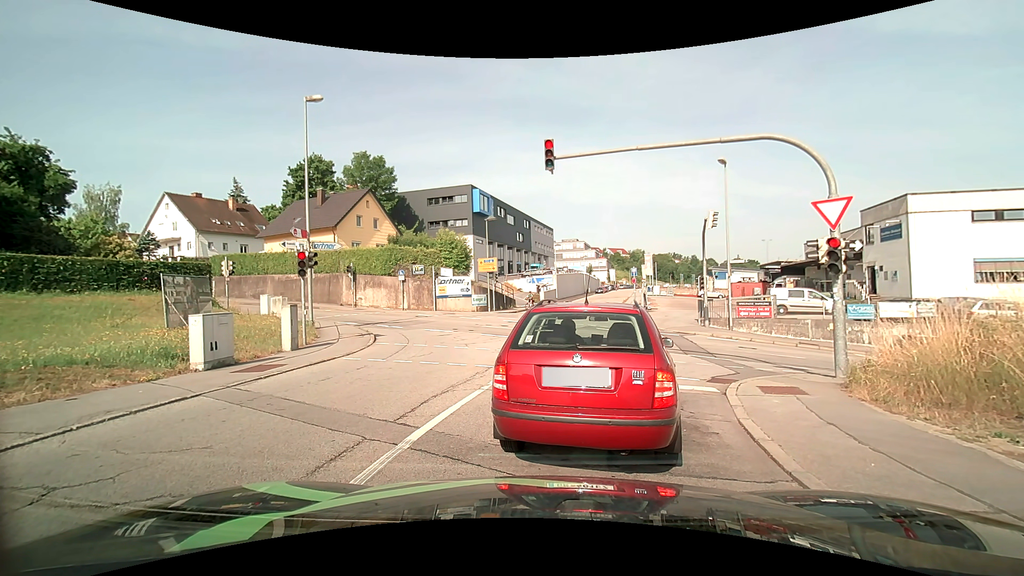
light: Day
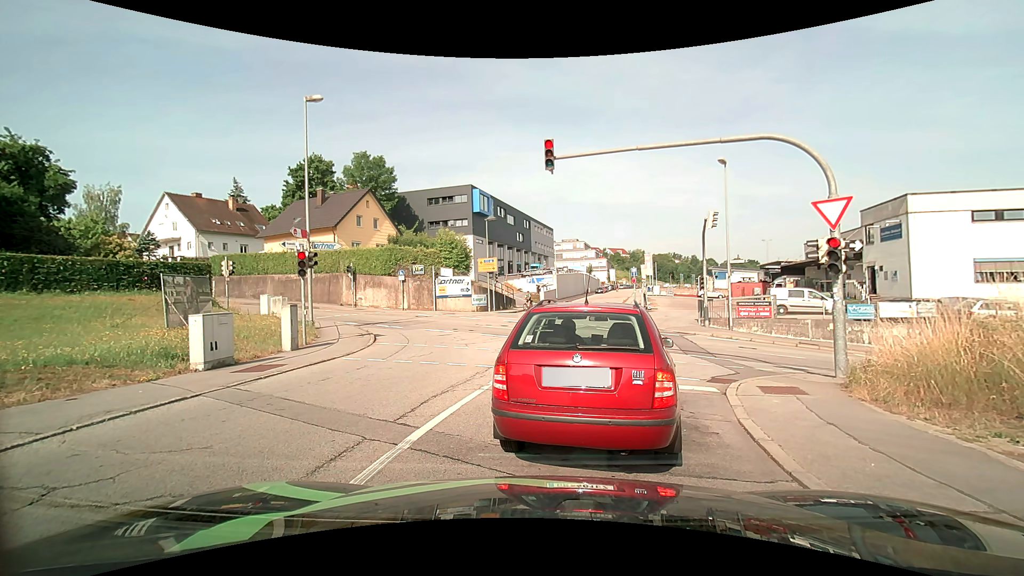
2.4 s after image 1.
(0.0, 0.0) m; 0°
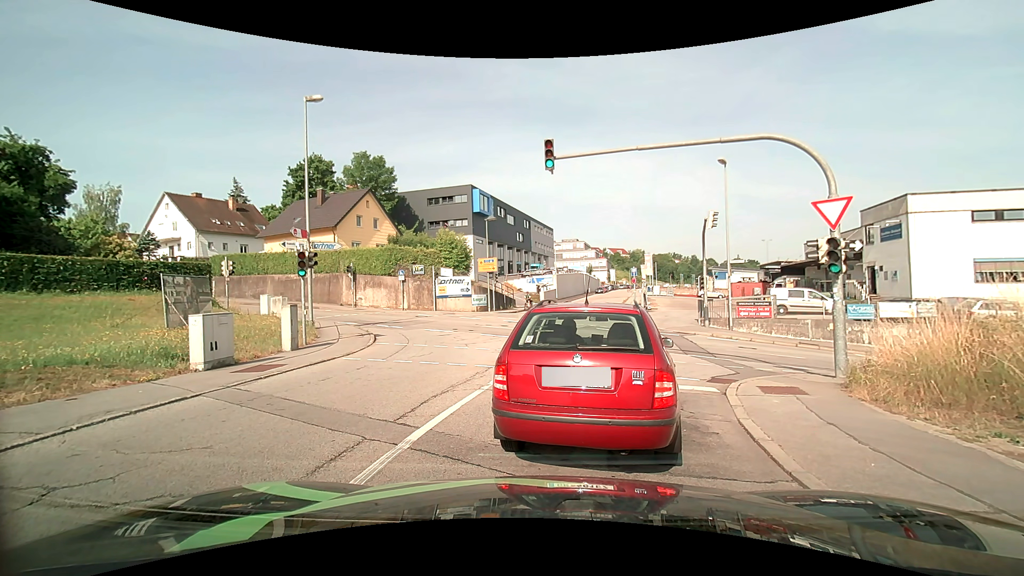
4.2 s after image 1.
(0.0, 0.0) m; 0°
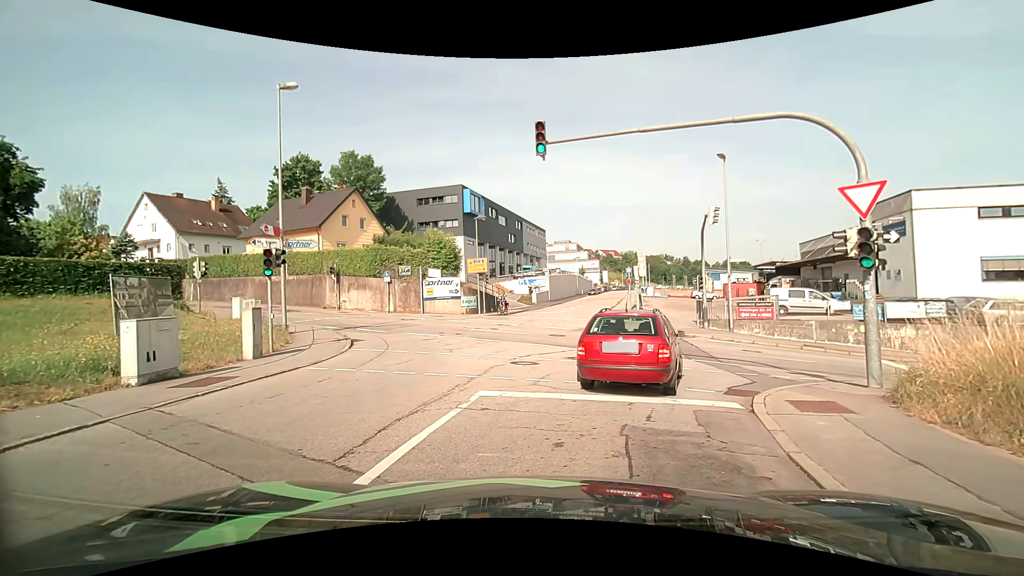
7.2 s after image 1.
(0.0, +1.6) m; +1°
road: residential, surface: asphalt
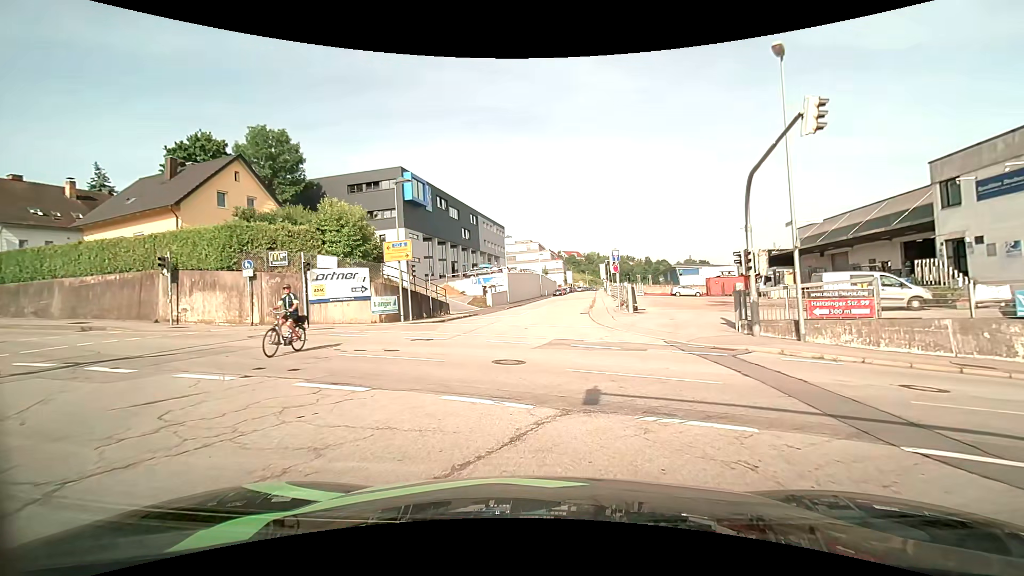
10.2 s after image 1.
(+0.5, +12.6) m; +4°
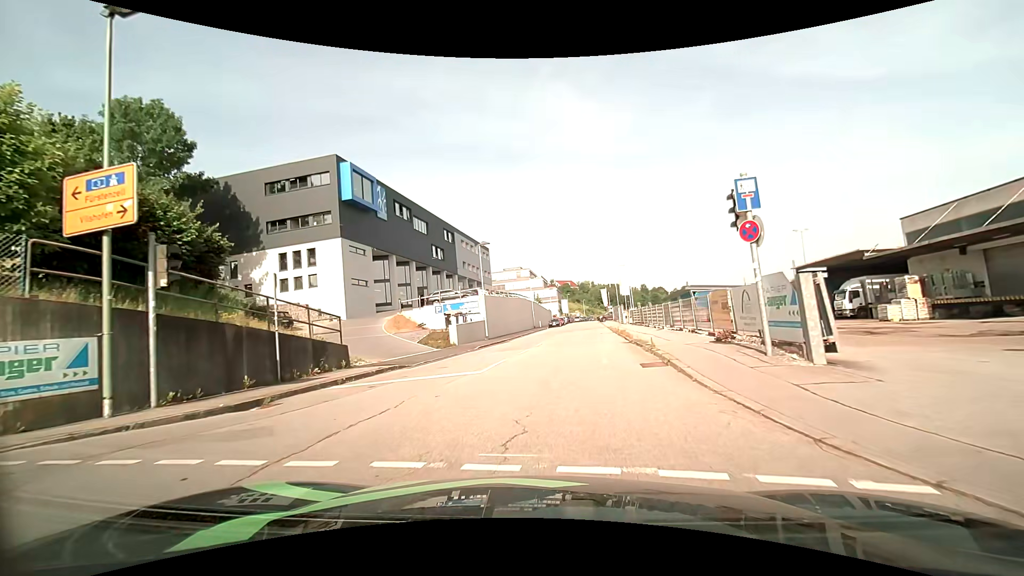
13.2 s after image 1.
(+0.1, +18.4) m; 0°
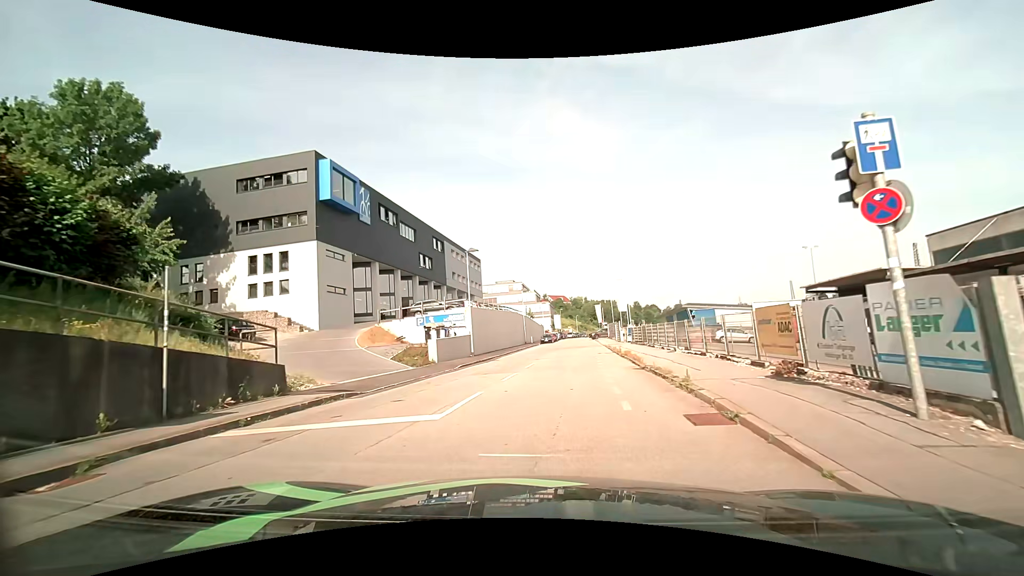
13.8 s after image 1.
(0.0, +3.8) m; +1°
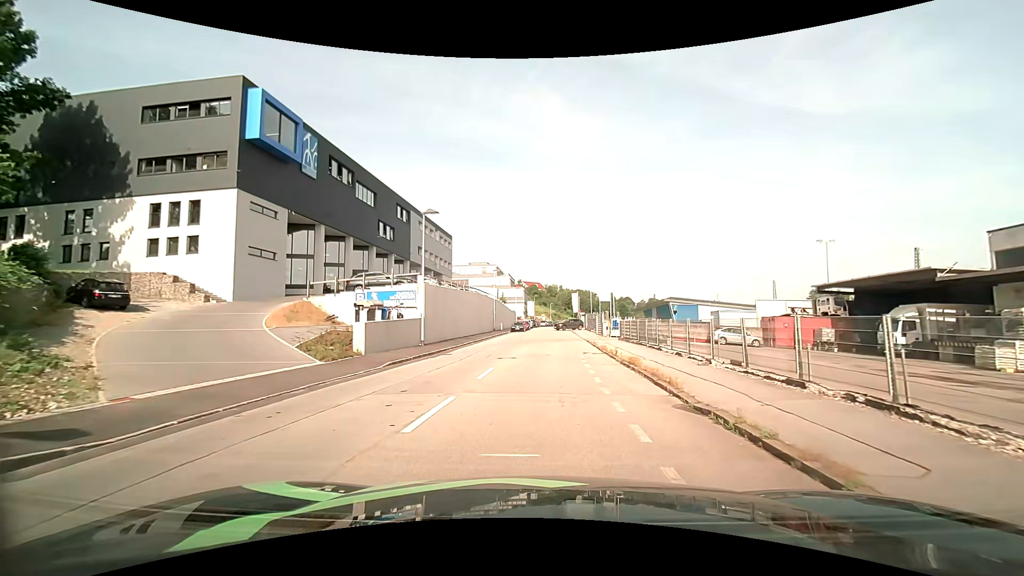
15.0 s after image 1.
(+0.1, +7.9) m; +2°
(0, +10) (+1, +20) (+2, +30) (+2, +40) (+3, +50) (+3, +60) (+4, +70) (+4, +80) (+5, +90) (+5, +100) m
